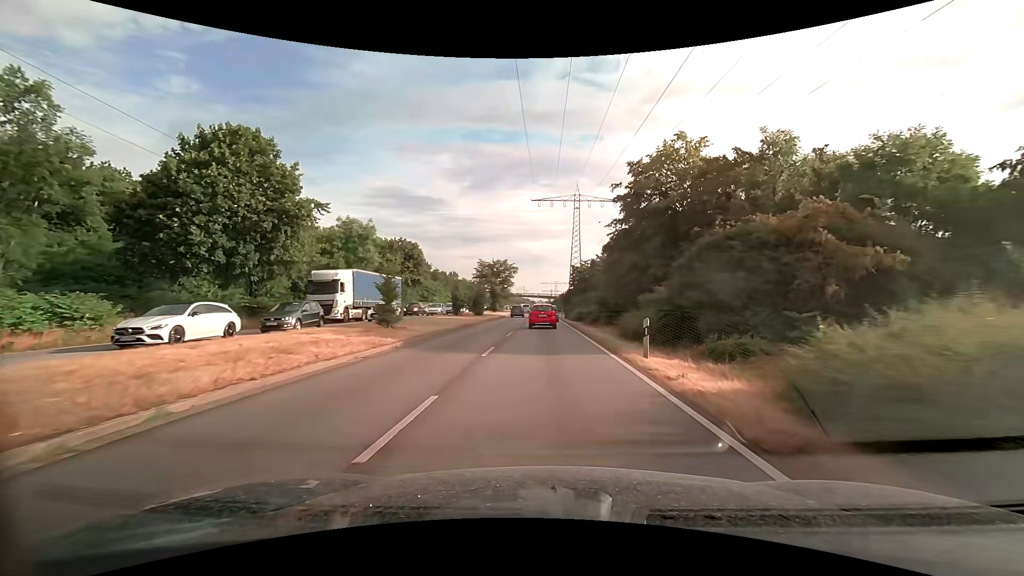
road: primary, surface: asphalt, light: Day
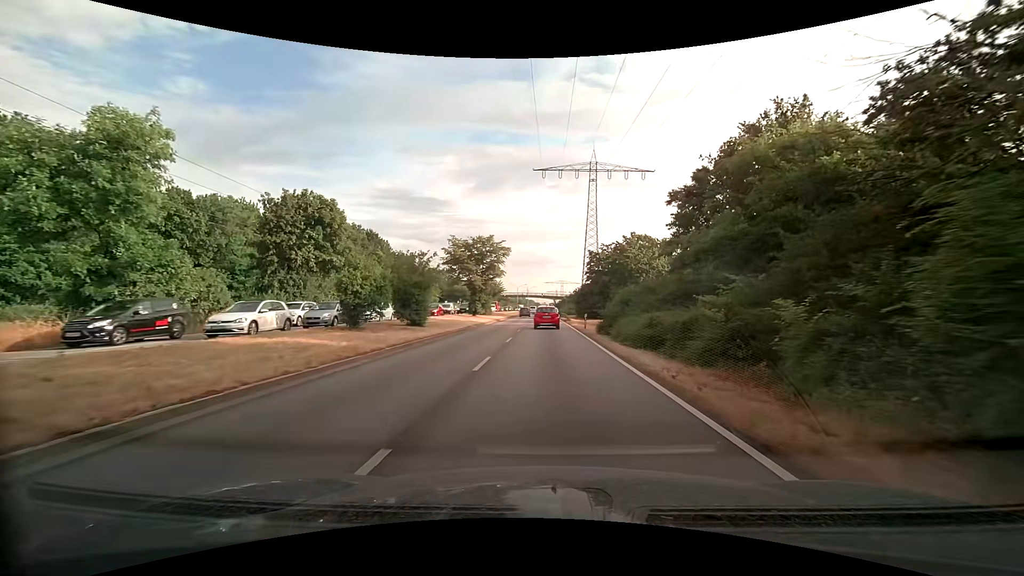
(-0.2, +29.9) m; -1°
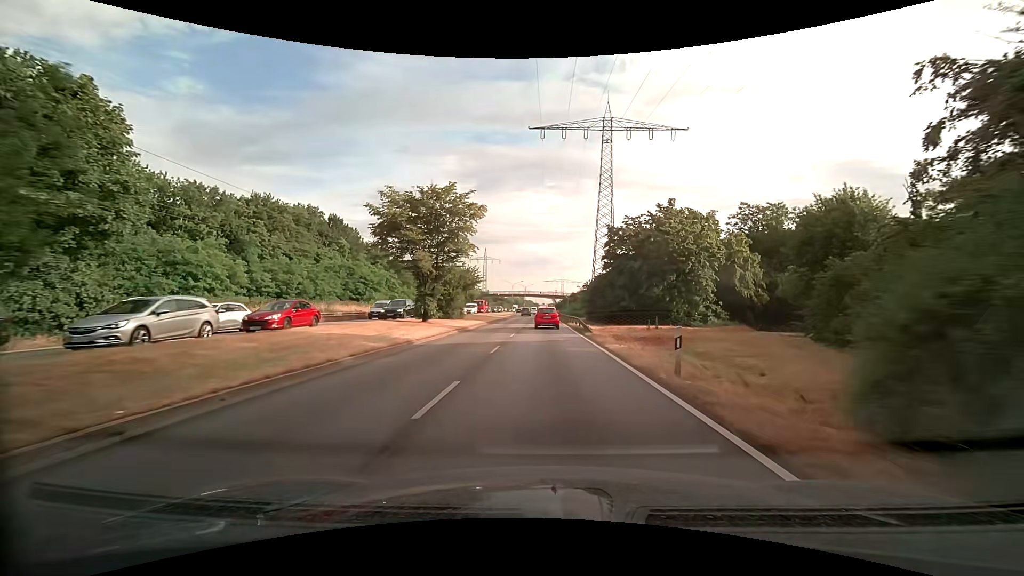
(+0.2, +23.1) m; +1°
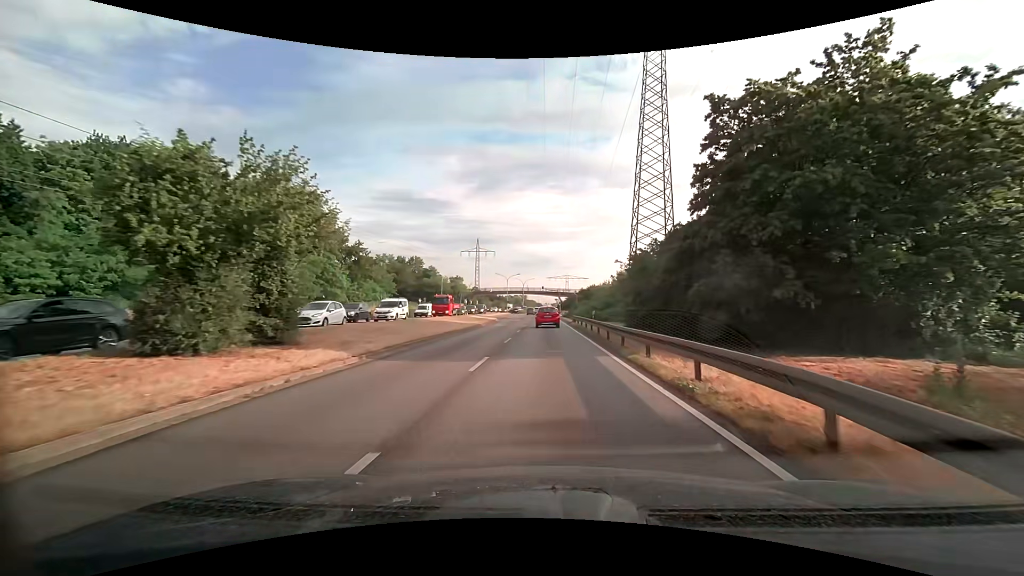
(-0.1, +31.6) m; -1°
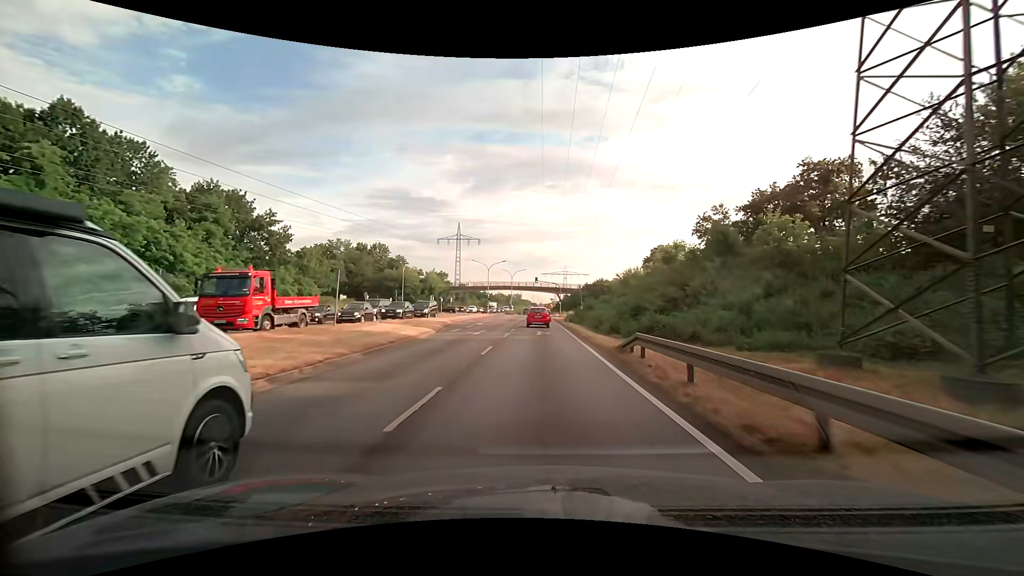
(+0.1, +32.4) m; +1°
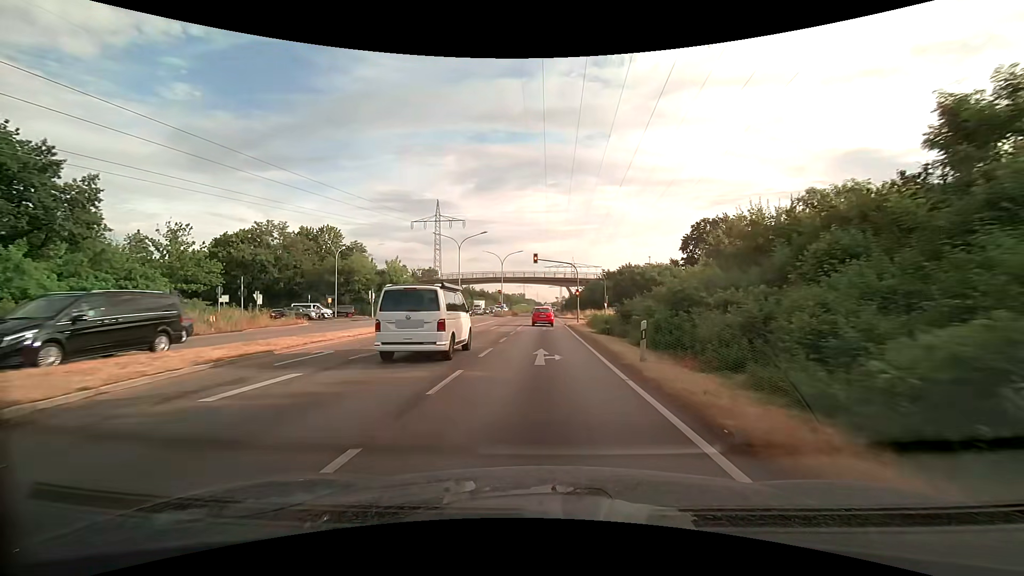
(-0.5, +33.8) m; -1°
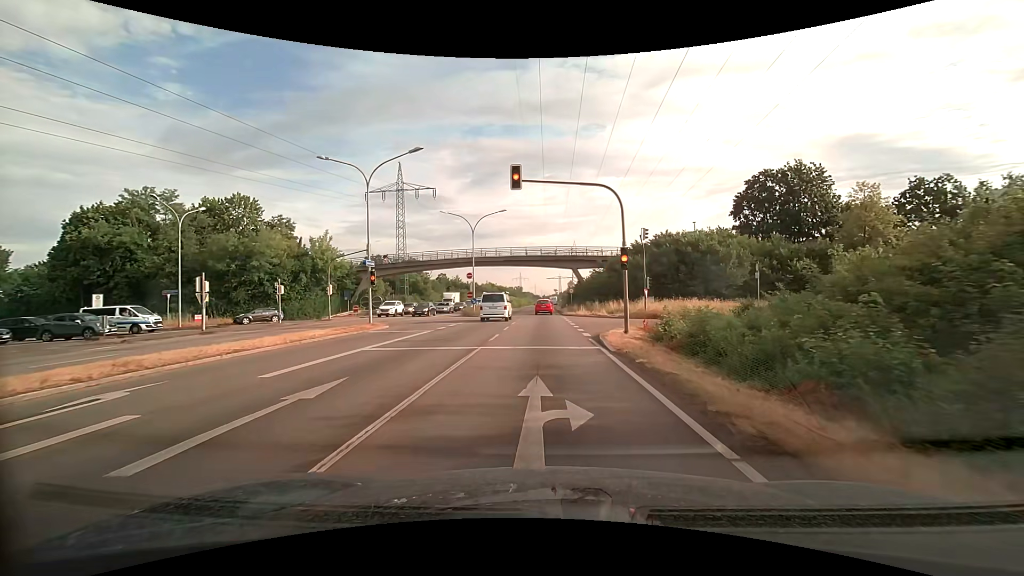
(0.0, +27.1) m; 0°
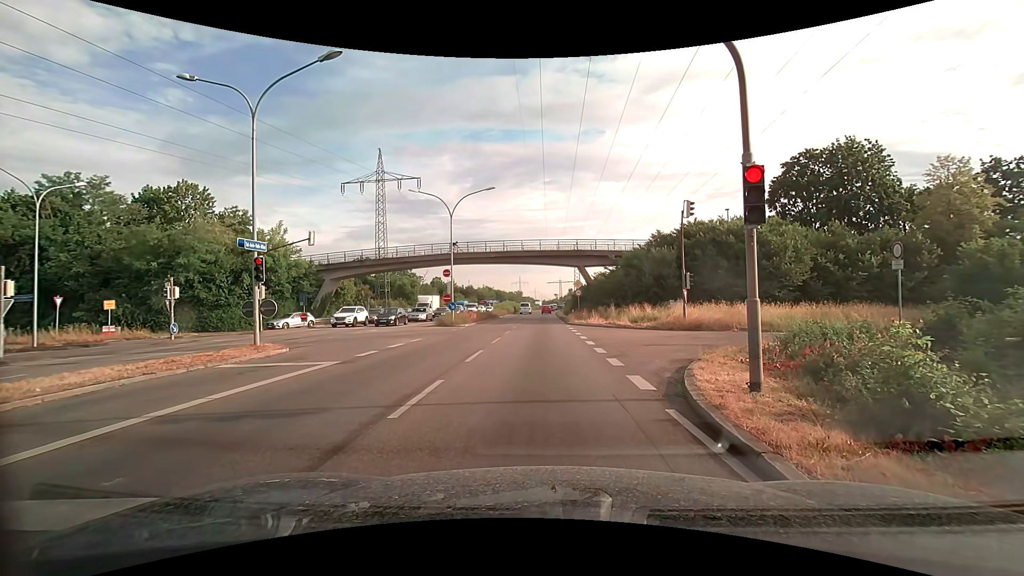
(0.0, +10.0) m; -2°
